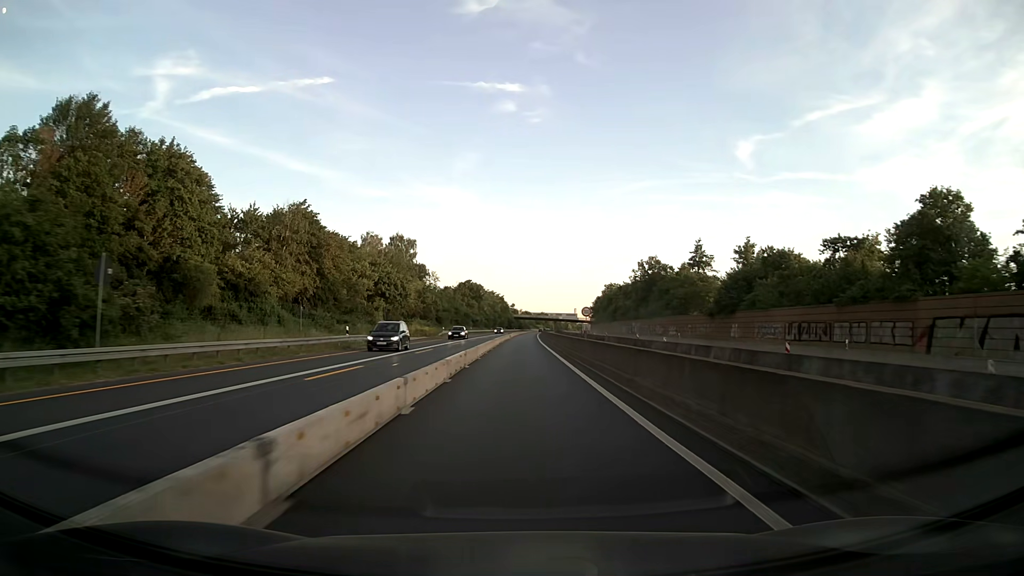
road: motorway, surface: asphalt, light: Day
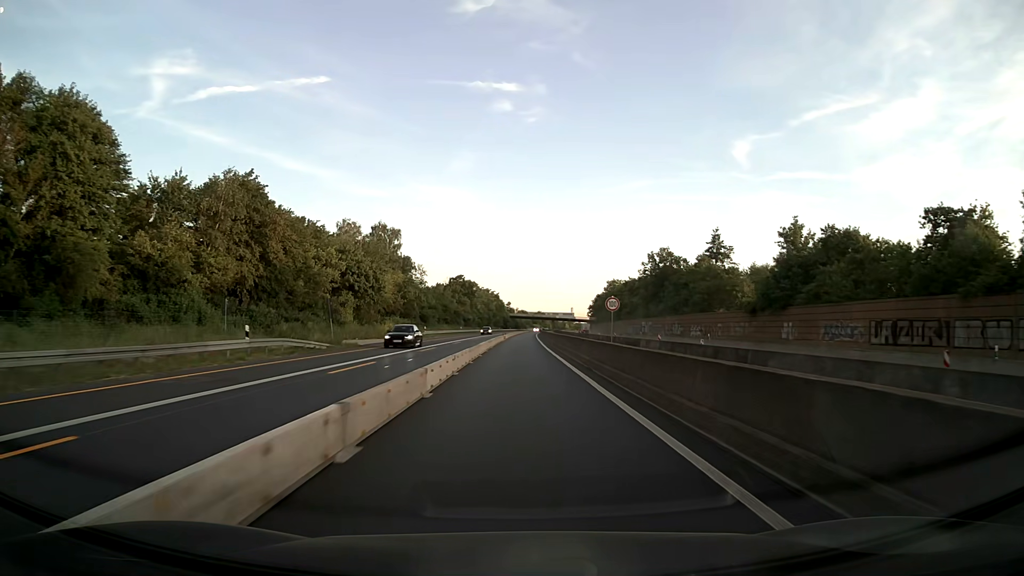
(+0.1, +15.8) m; 0°
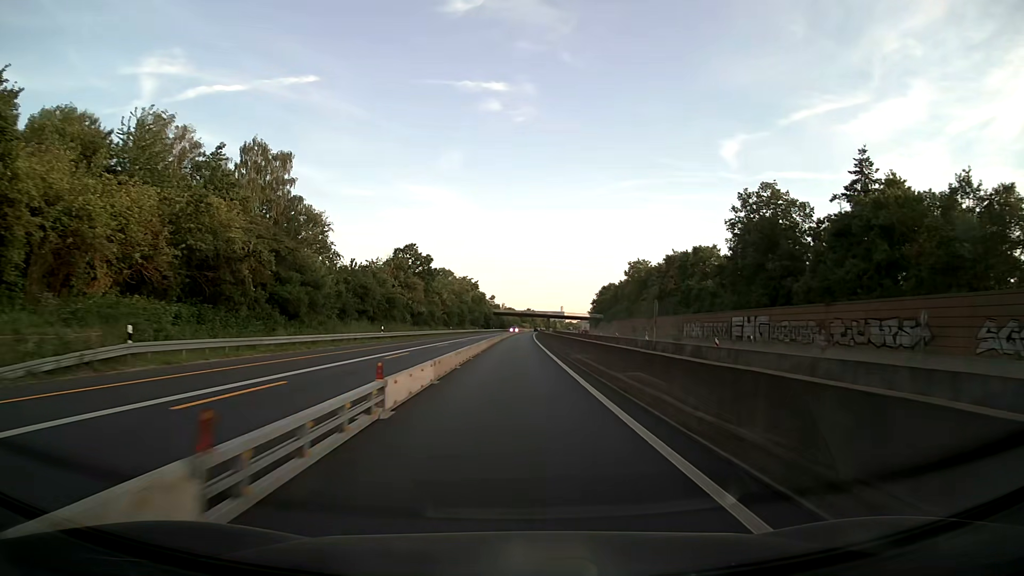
(+0.7, +63.1) m; +1°
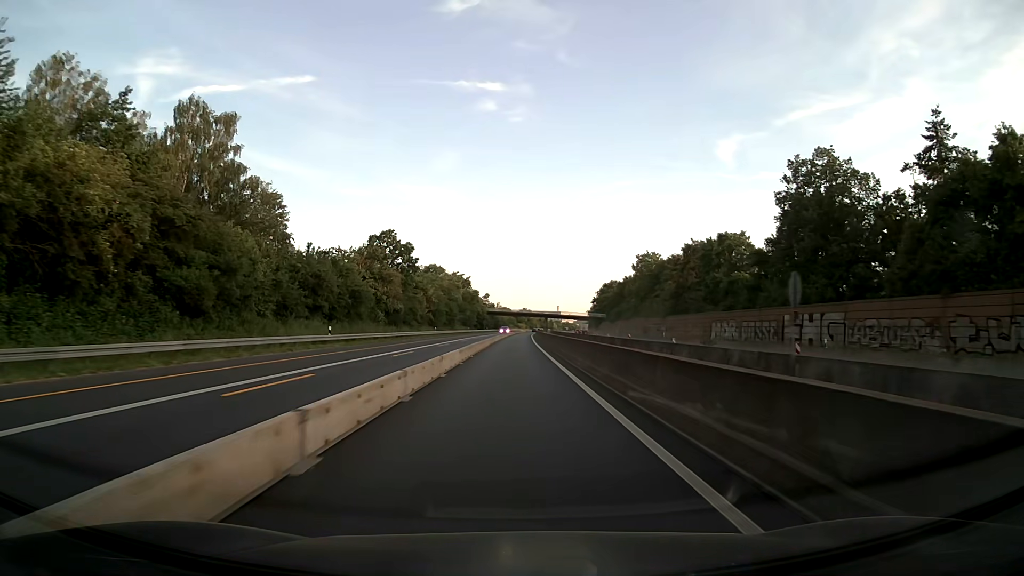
(+0.1, +15.8) m; +1°
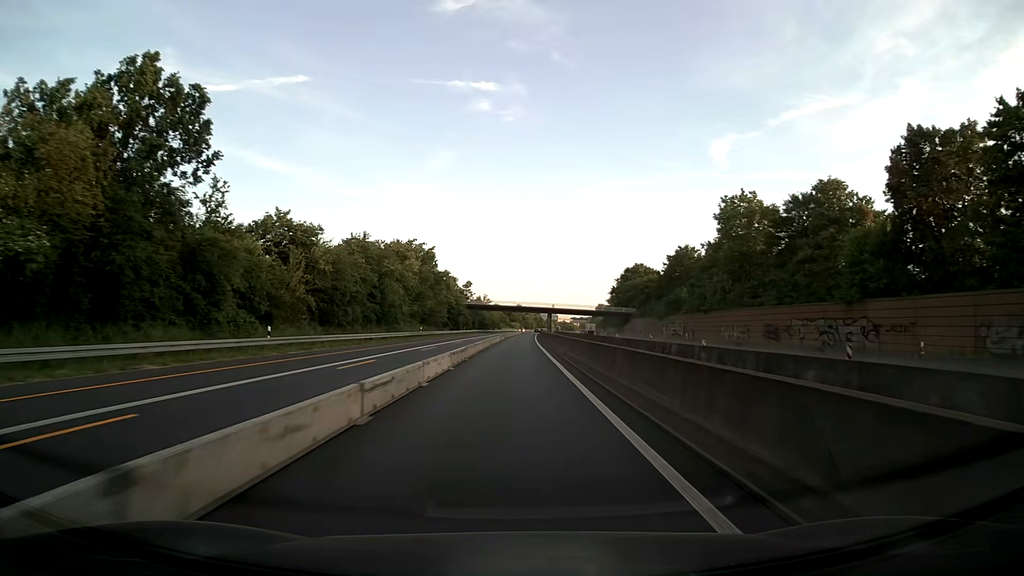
(+0.4, +63.2) m; +1°
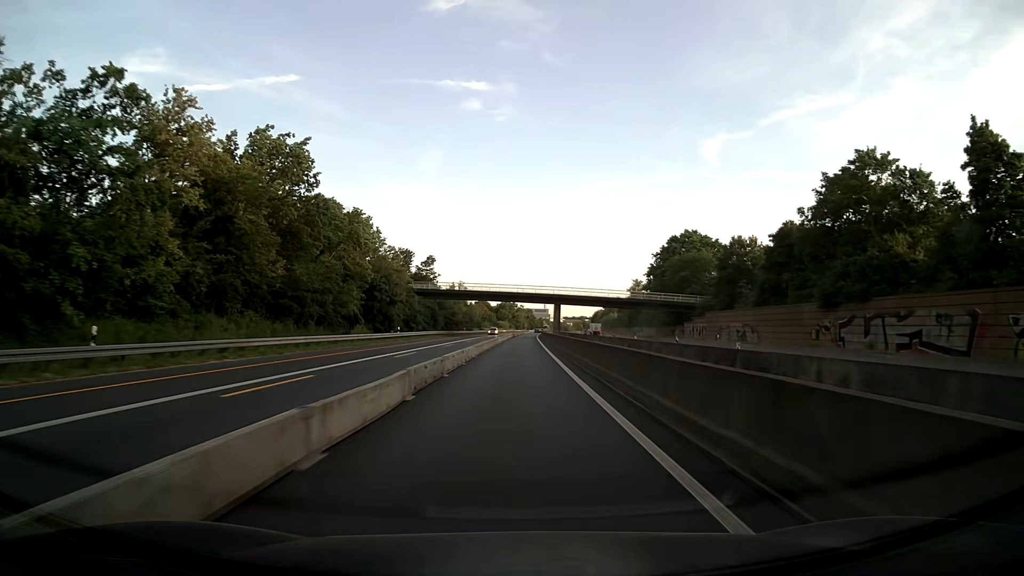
(+0.3, +63.1) m; +1°
(0, +10) (0, +20) (0, +30) (0, +40) (0, +50) (+1, +60) (+1, +70) (+1, +80) (+1, +90) (+2, +100) m
